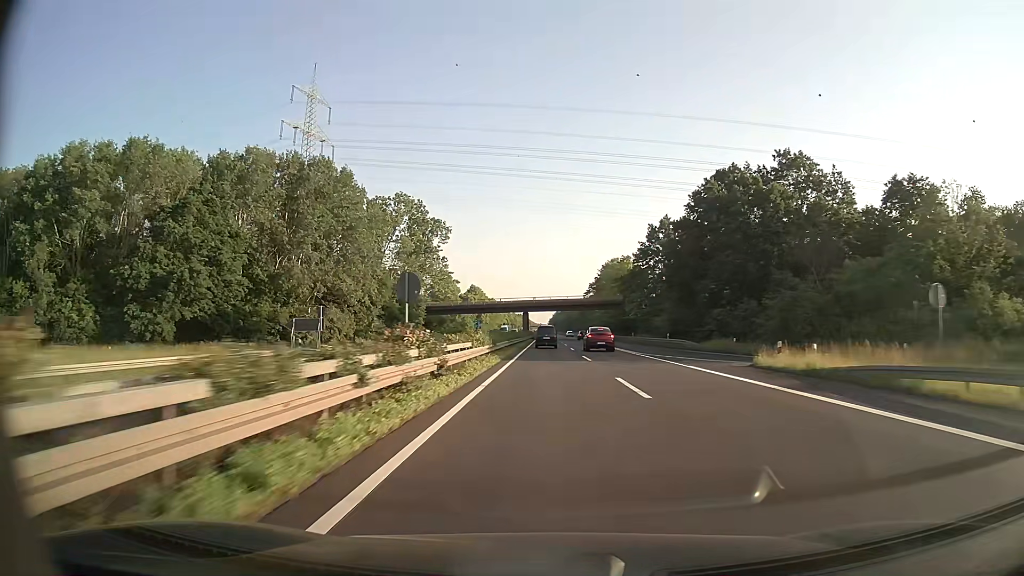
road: trunk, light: Day
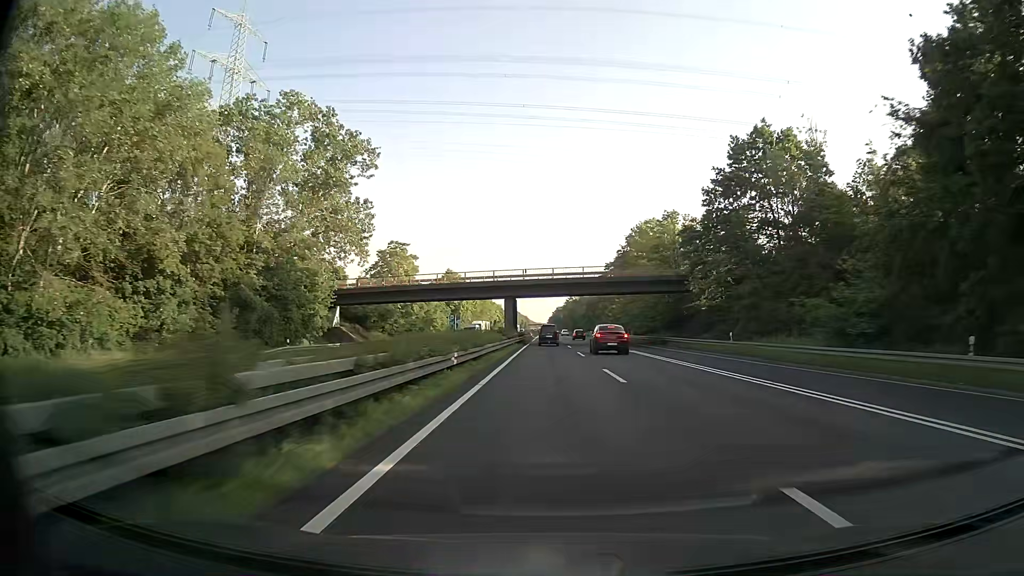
(0.0, +50.4) m; 0°
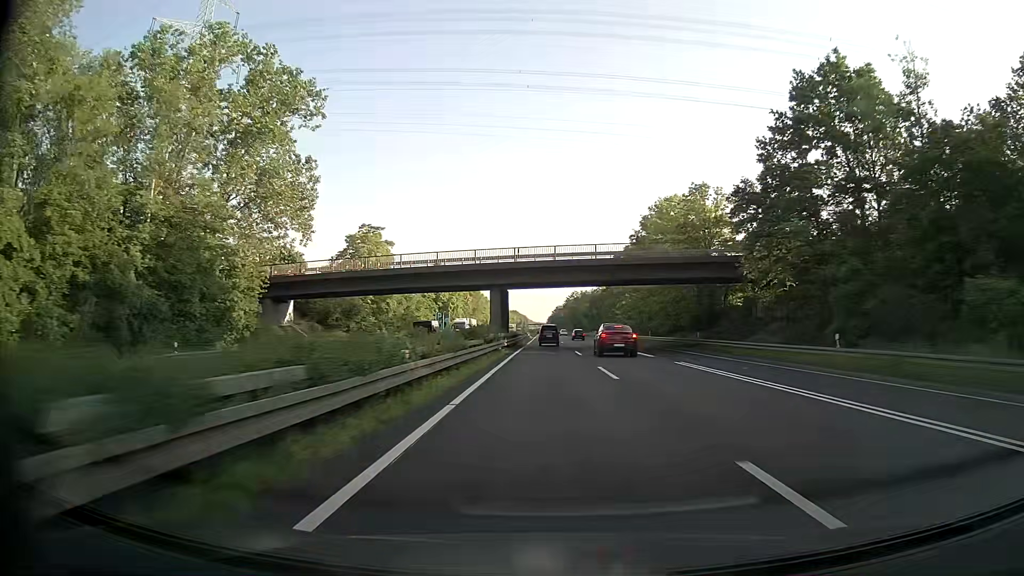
(0.0, +16.8) m; 0°
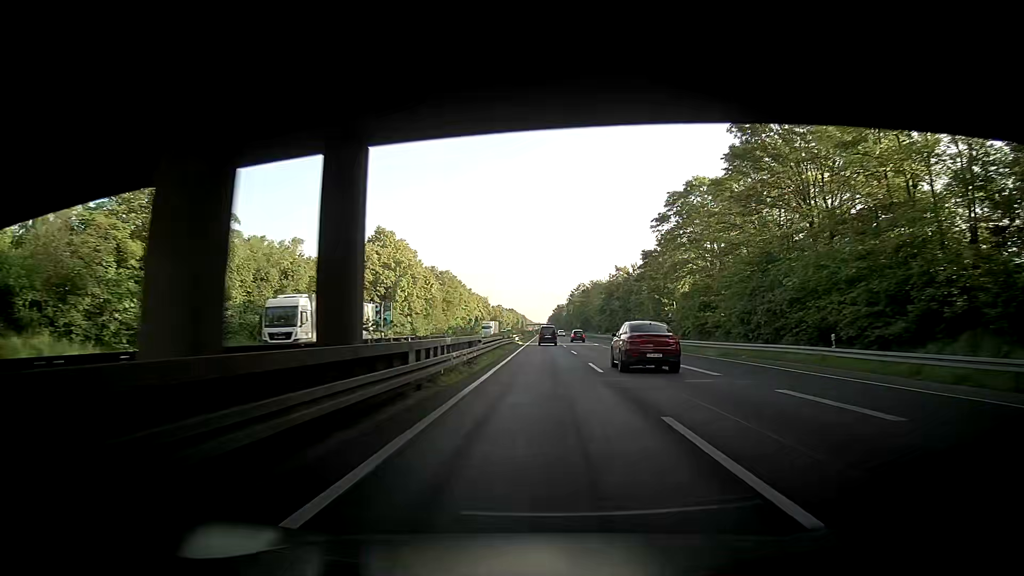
(0.0, +50.3) m; 0°
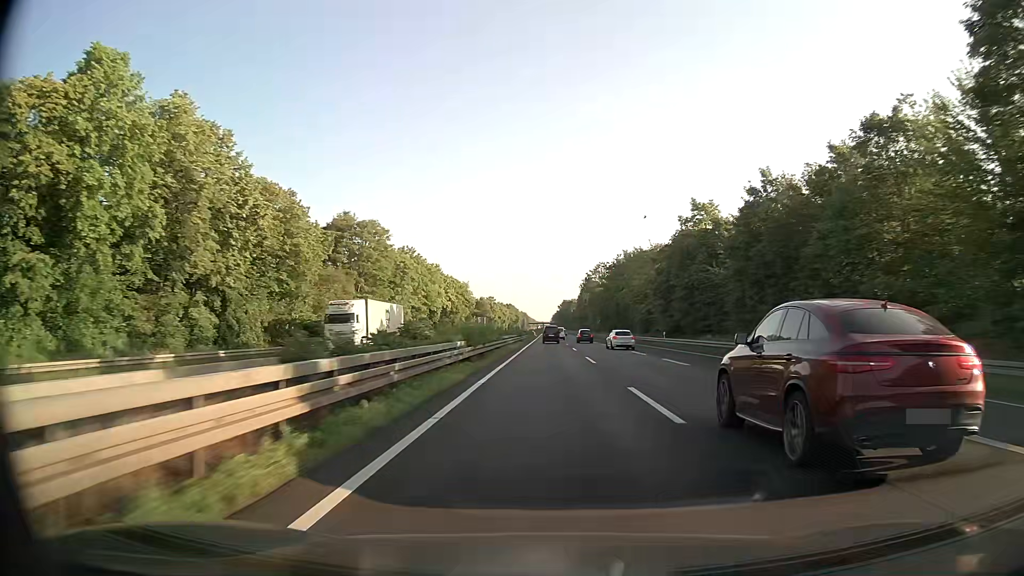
(+0.1, +66.9) m; 0°
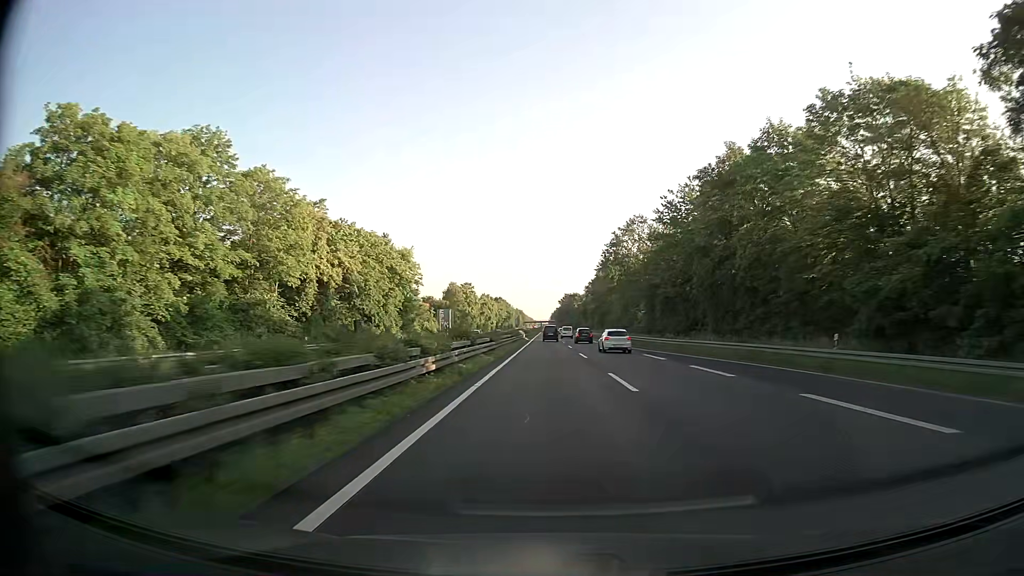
(+0.1, +66.9) m; 0°
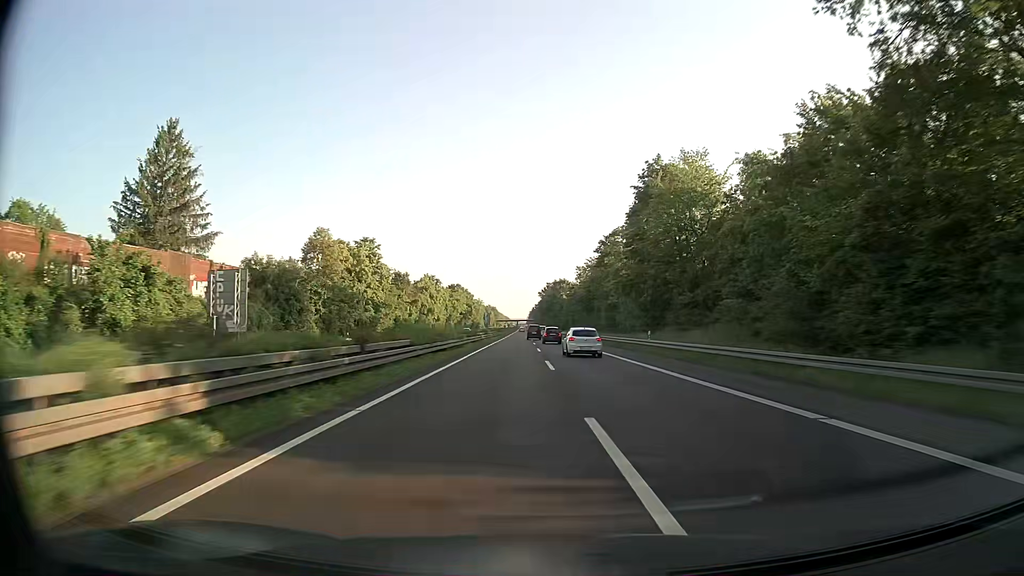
(+0.8, +82.8) m; +2°
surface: asphalt
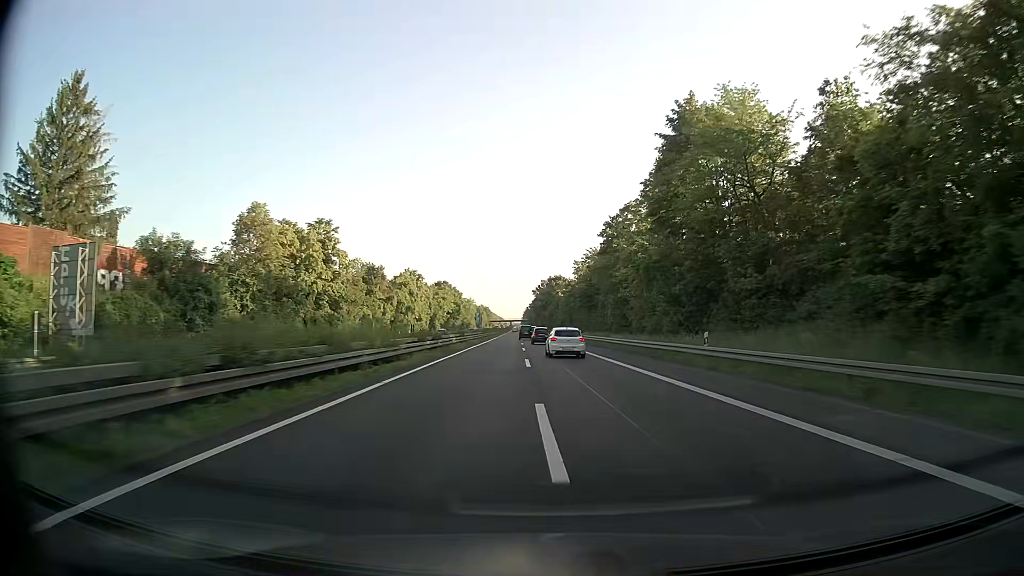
(0.0, +16.3) m; 0°
(0, +10) (0, +20) (0, +30) (0, +40) (0, +50) (0, +60) (-1, +70) (-1, +80) (-1, +90) (-2, +100) m
